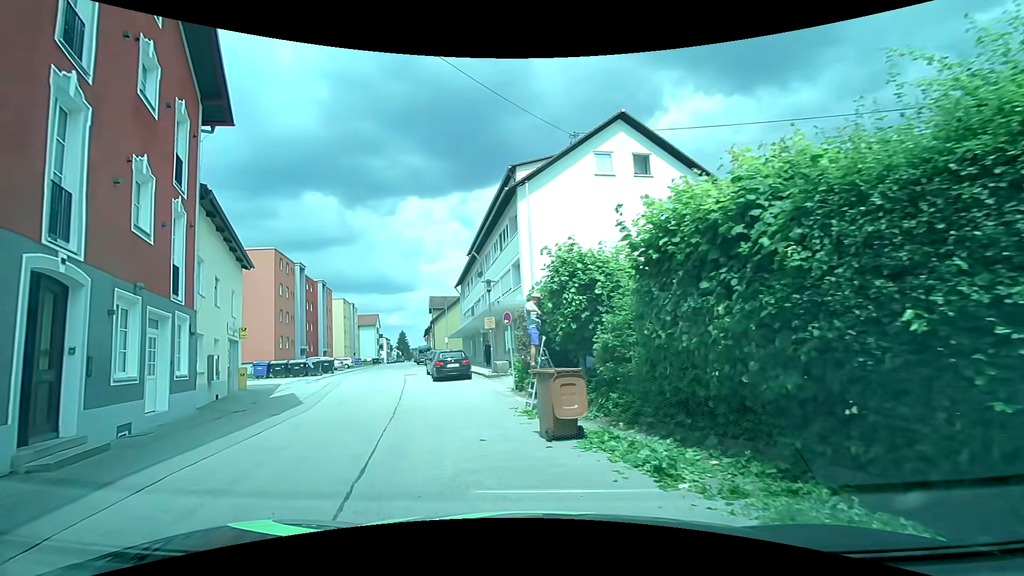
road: unclassified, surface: asphalt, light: Day
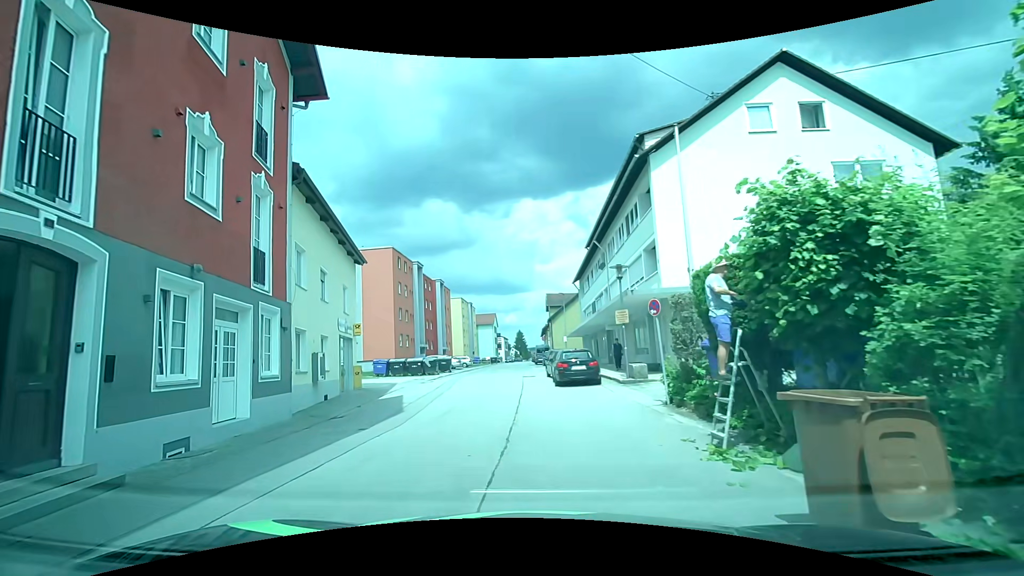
(-0.5, +3.8) m; -14°
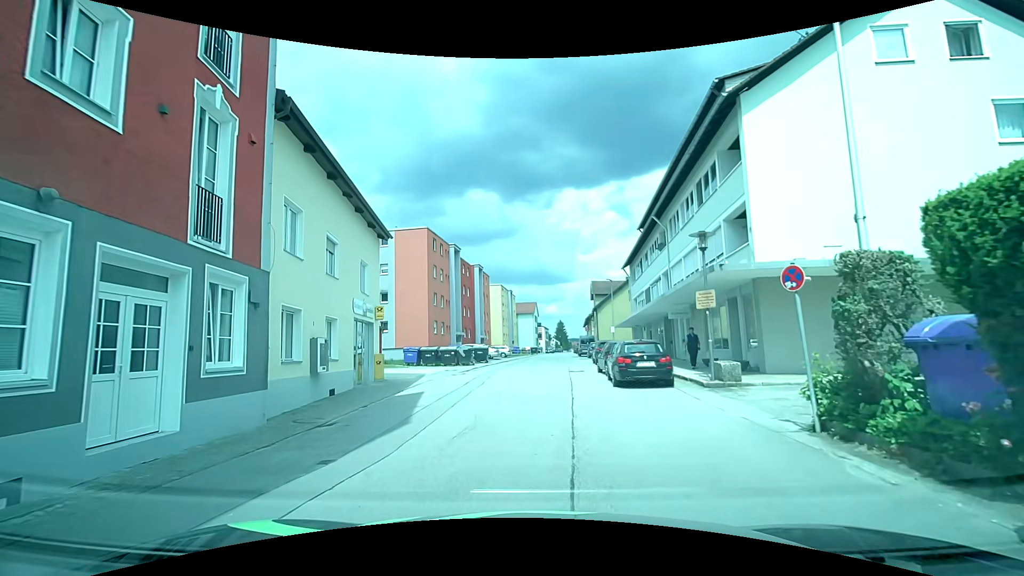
(-0.2, +4.2) m; -4°
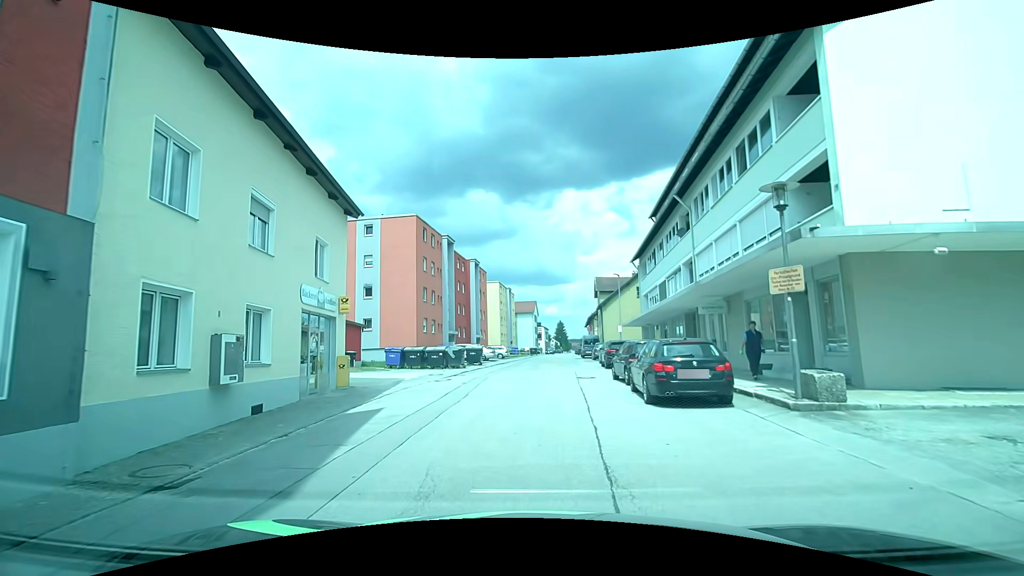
(-0.1, +4.7) m; +1°
